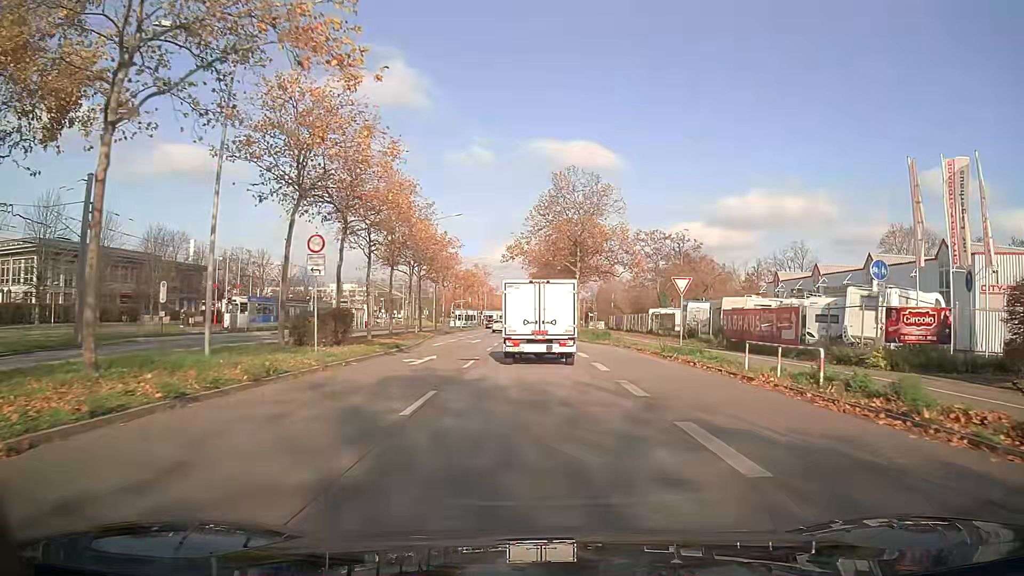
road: primary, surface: asphalt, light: Day
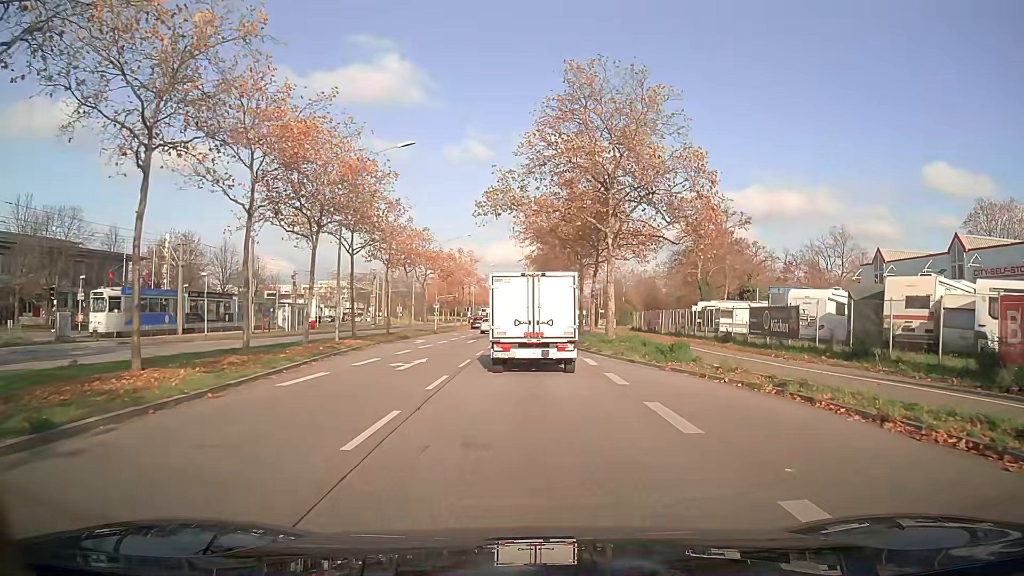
(+0.1, +21.6) m; 0°
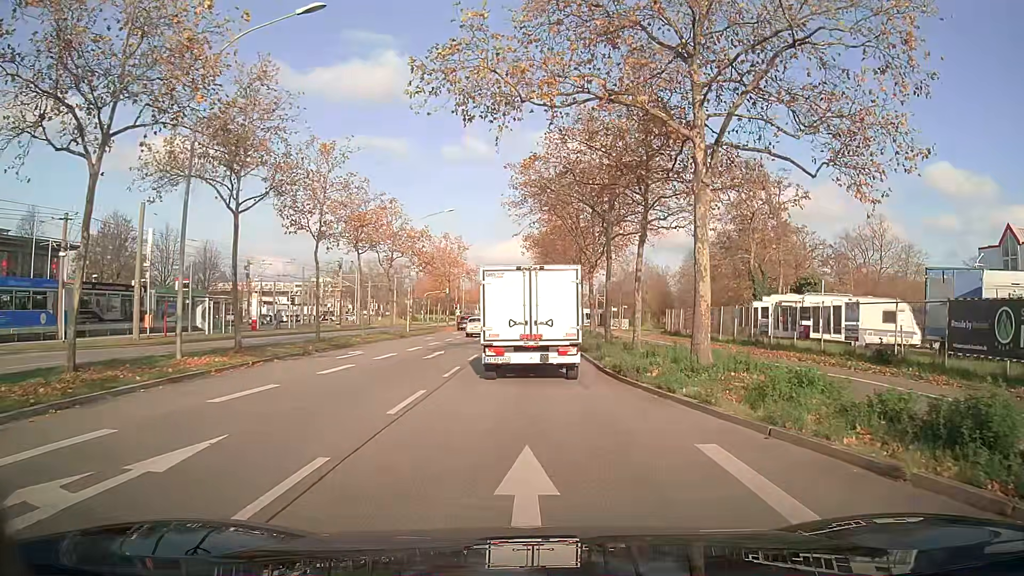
(0.0, +15.3) m; 0°
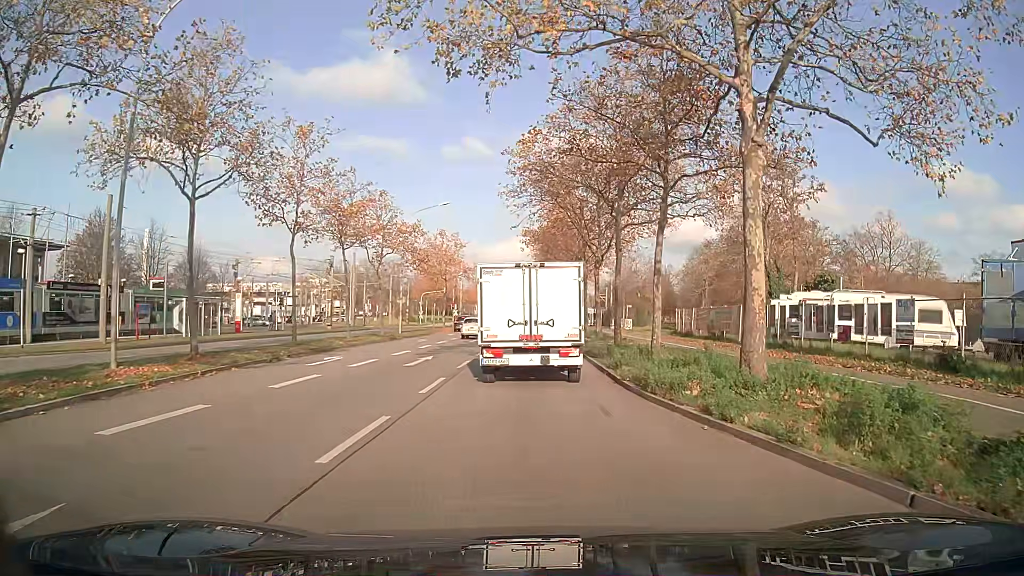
(0.0, +3.2) m; 0°
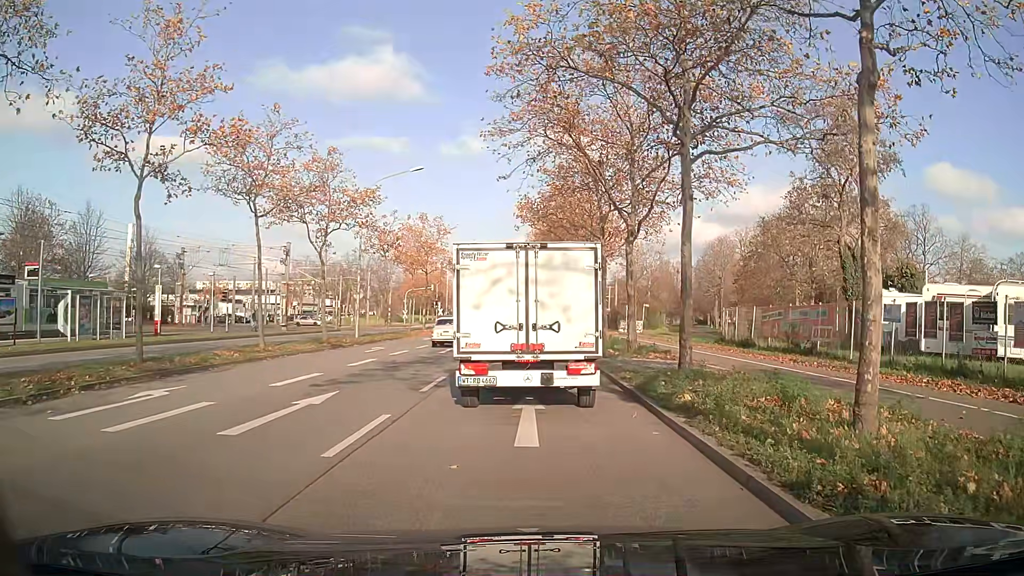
(0.0, +11.6) m; 0°
(0, +10) (0, +20) (0, +30) (0, +40) (0, +50) (0, +60) (0, +70) (0, +80) (0, +90) (0, +100) m
